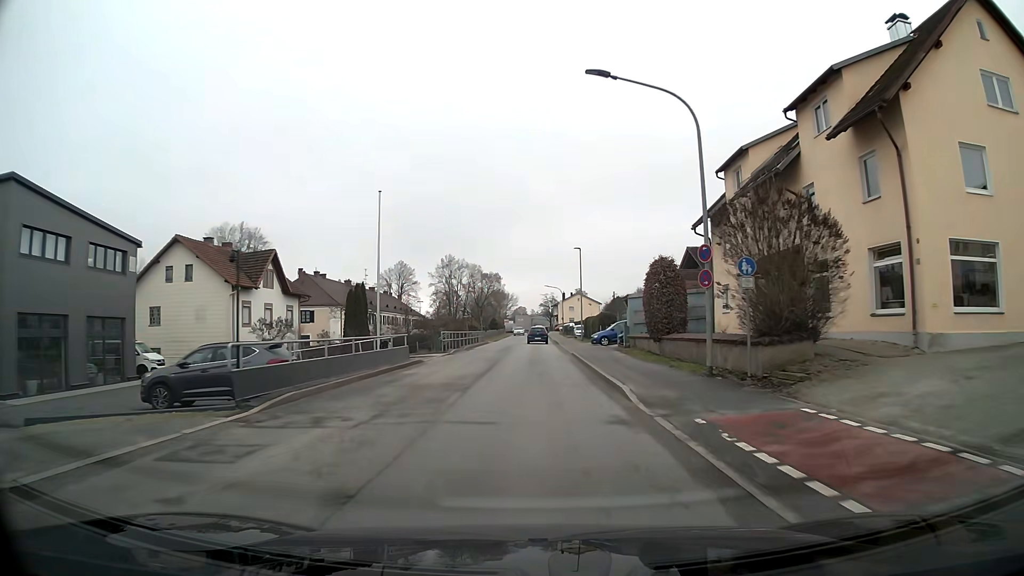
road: unclassified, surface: asphalt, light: Day
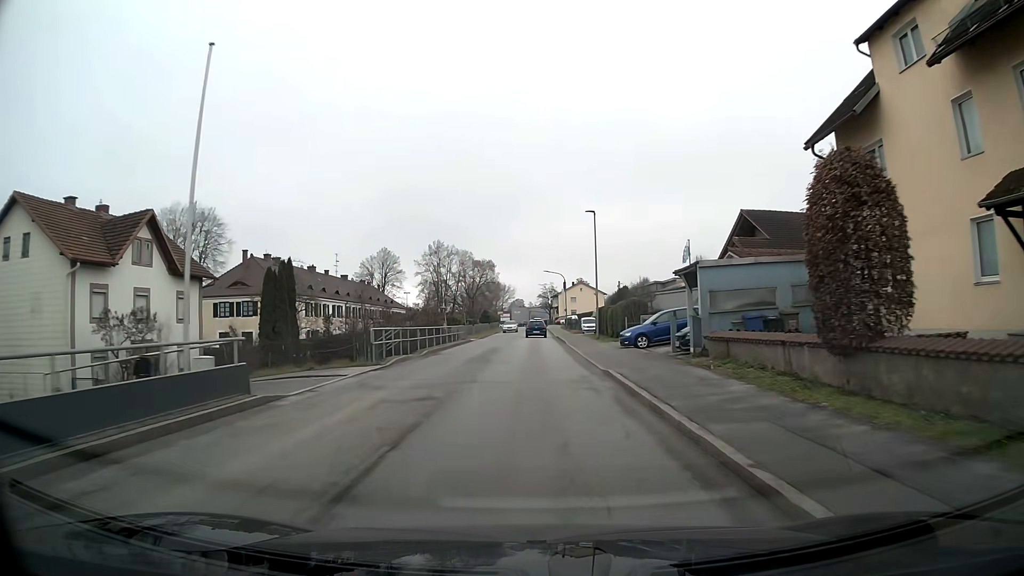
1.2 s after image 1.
(0.0, +16.3) m; 0°
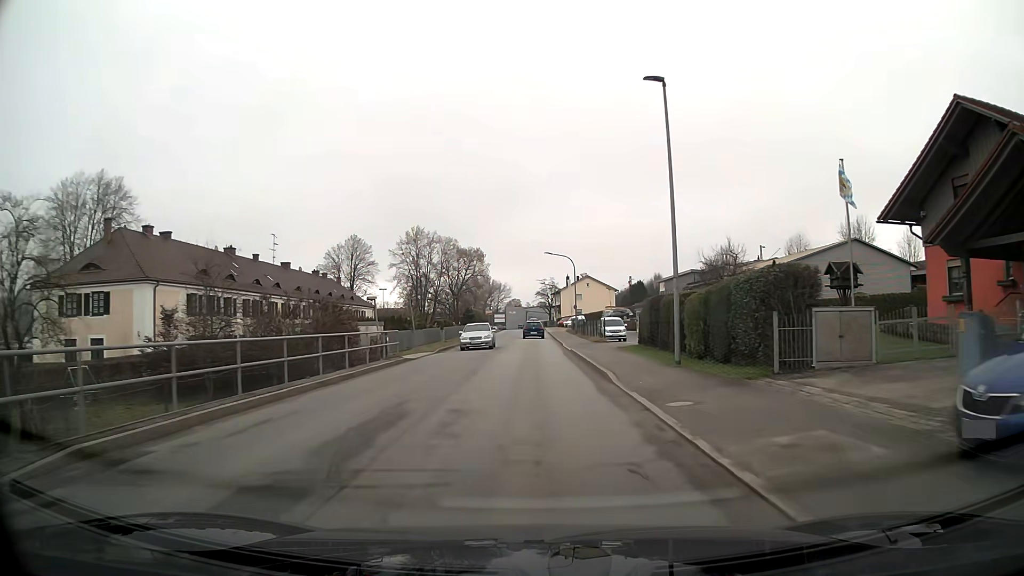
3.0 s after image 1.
(0.0, +24.2) m; 0°
(0, +10) (0, +20) (0, +30) (0, +40) (0, +50) (0, +60) (0, +70) (0, +80) (0, +90) (0, +100) m
